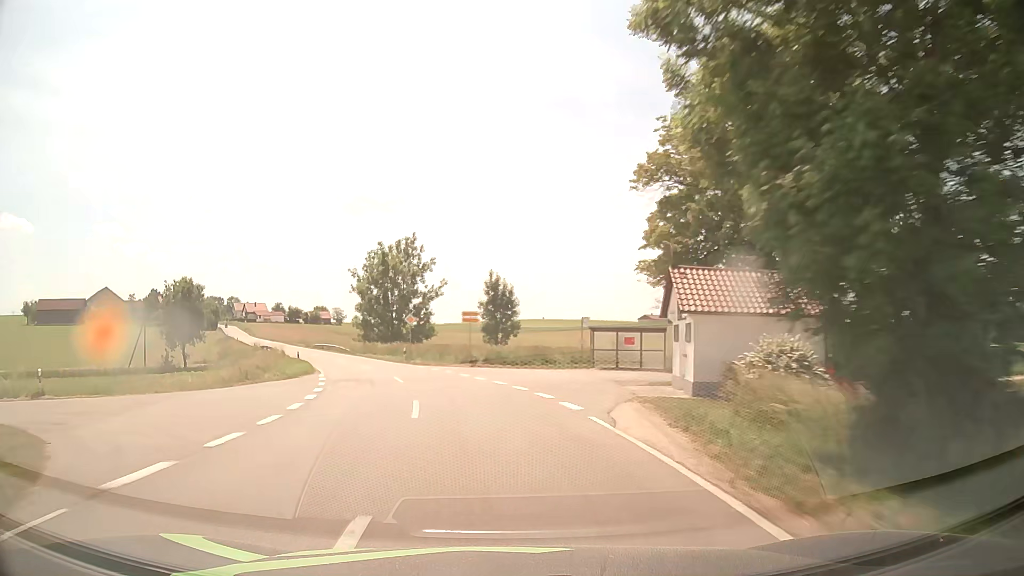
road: tertiary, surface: asphalt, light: Day
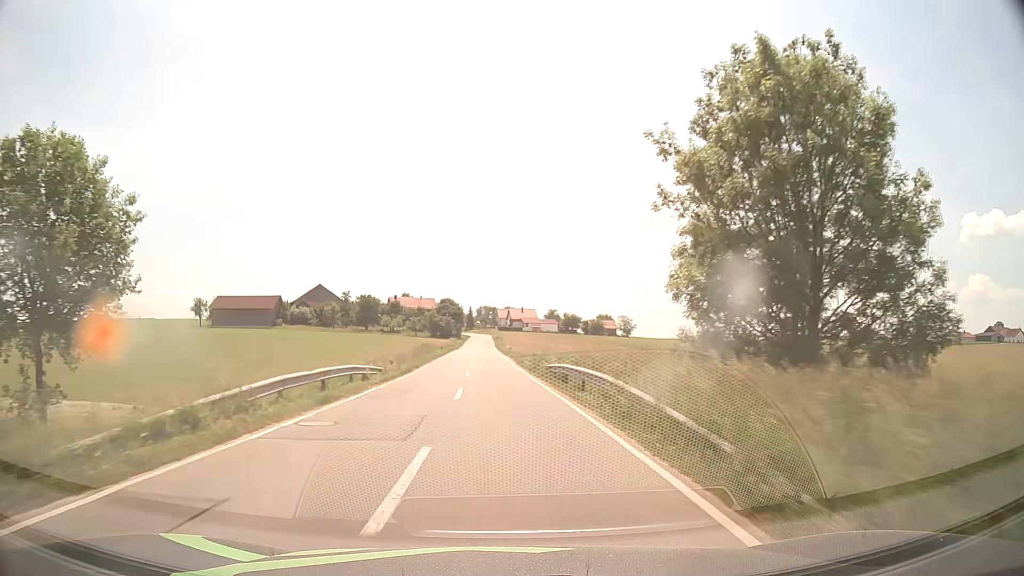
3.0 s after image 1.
(-13.1, +54.1) m; -25°
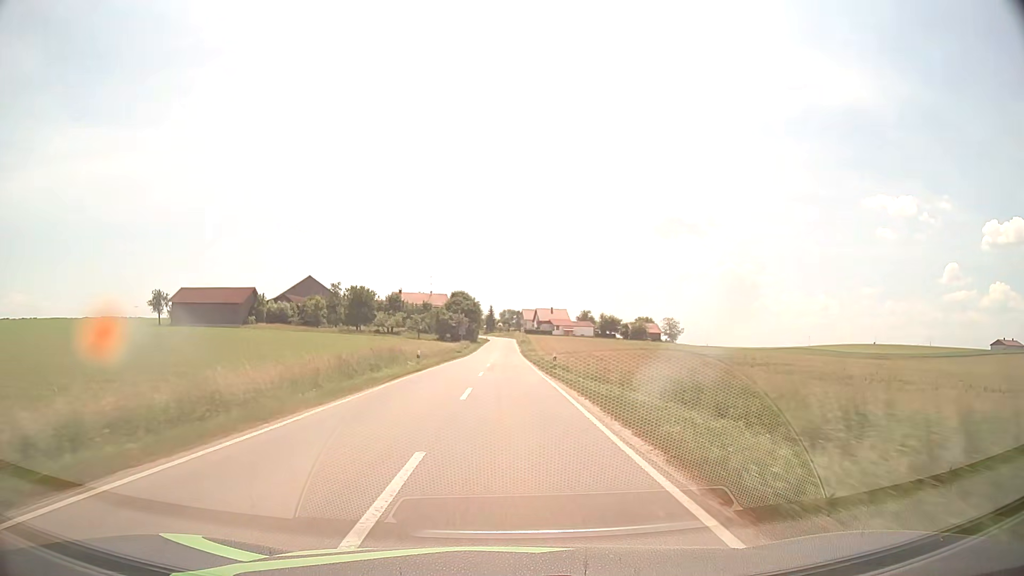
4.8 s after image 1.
(-0.9, +36.4) m; -2°
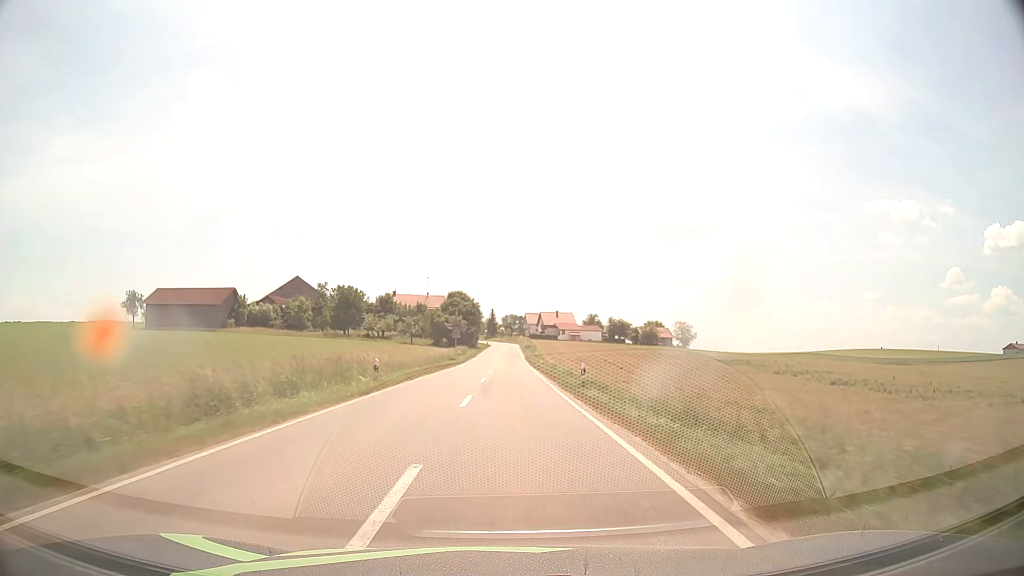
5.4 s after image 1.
(-0.1, +12.8) m; 0°
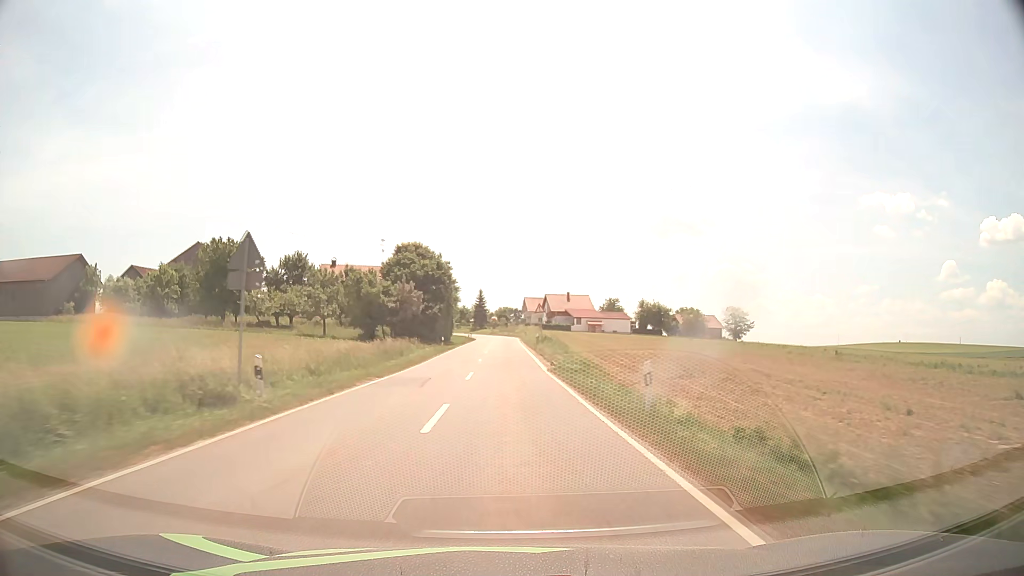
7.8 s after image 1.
(+0.3, +53.0) m; +1°
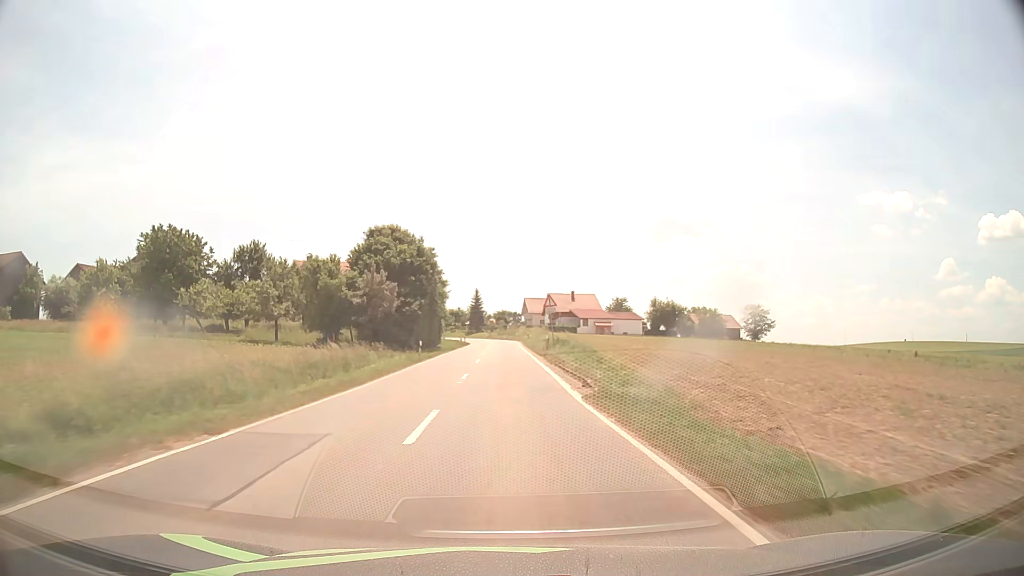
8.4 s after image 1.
(0.0, +13.2) m; 0°
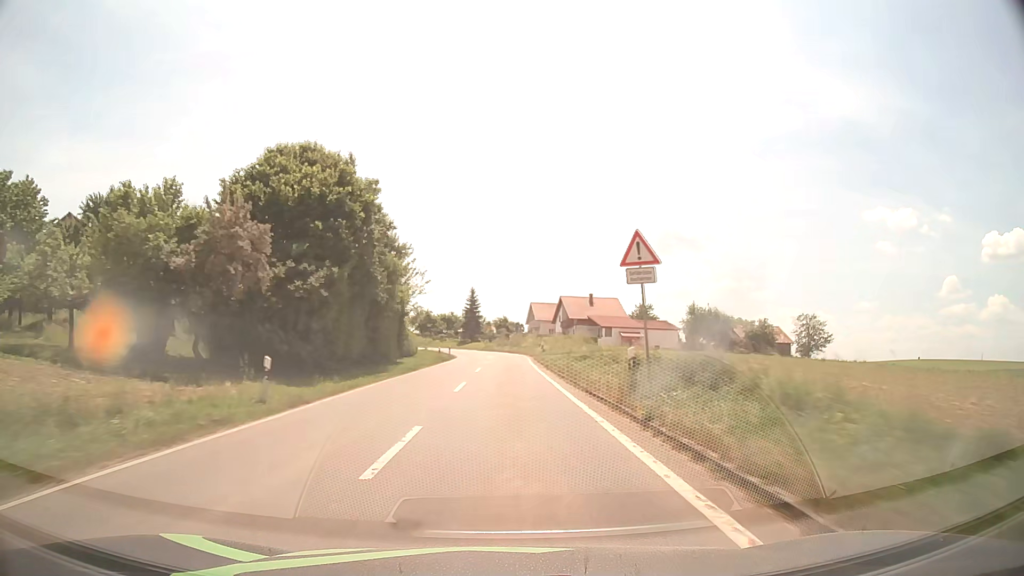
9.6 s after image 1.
(-0.1, +25.7) m; 0°
